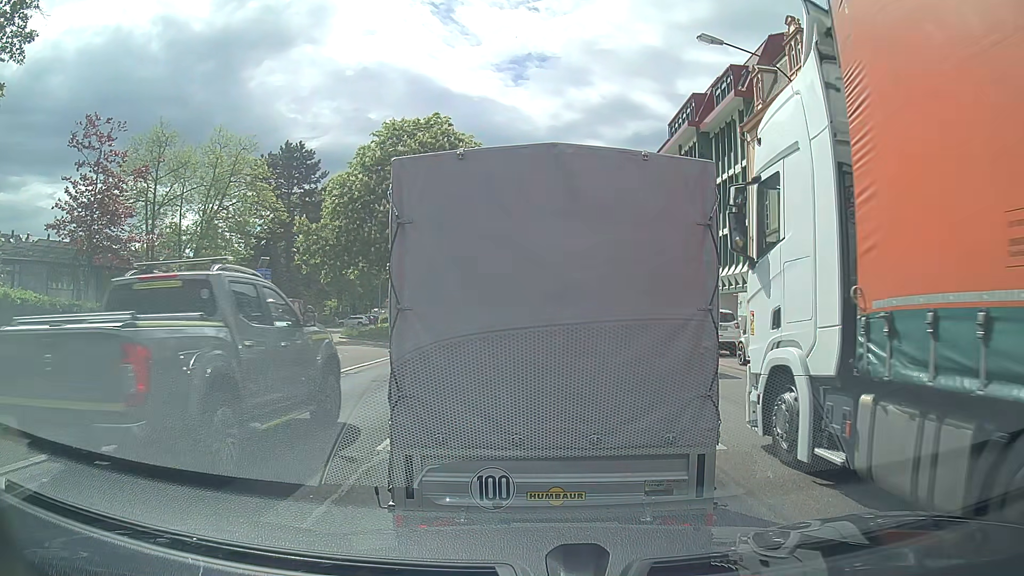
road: primary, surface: asphalt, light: Day
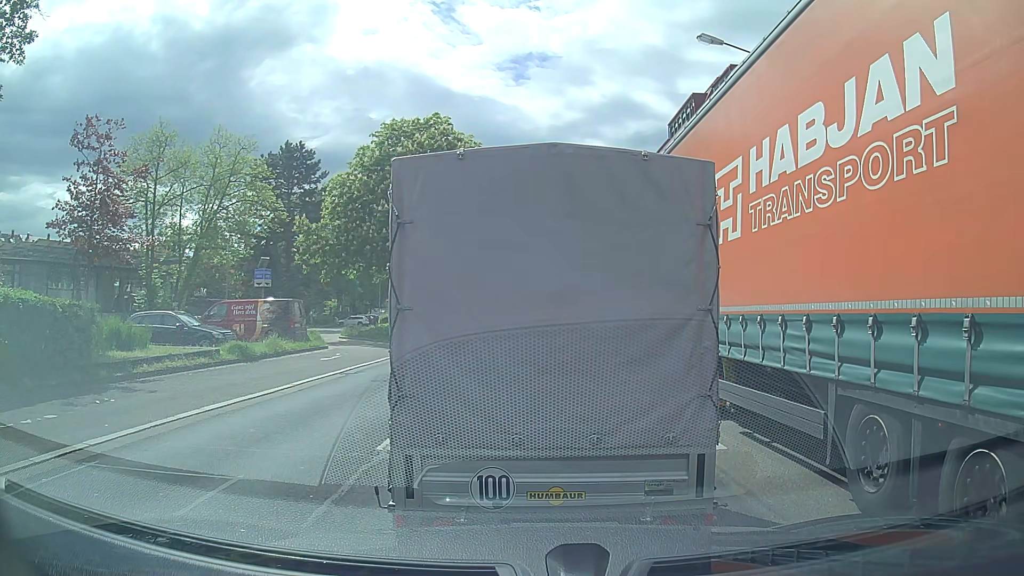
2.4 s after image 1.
(0.0, 0.0) m; 0°
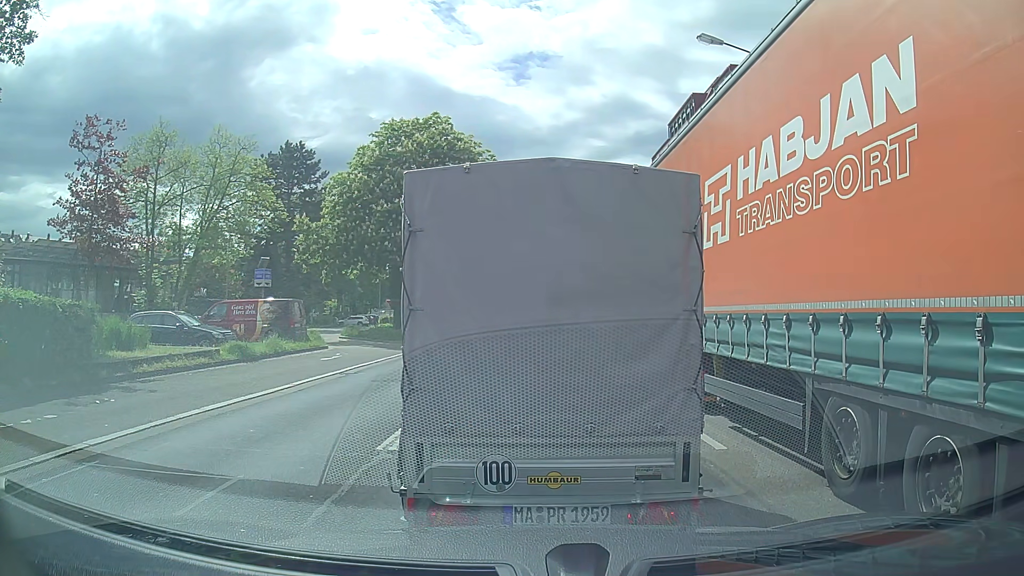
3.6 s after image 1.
(0.0, 0.0) m; 0°
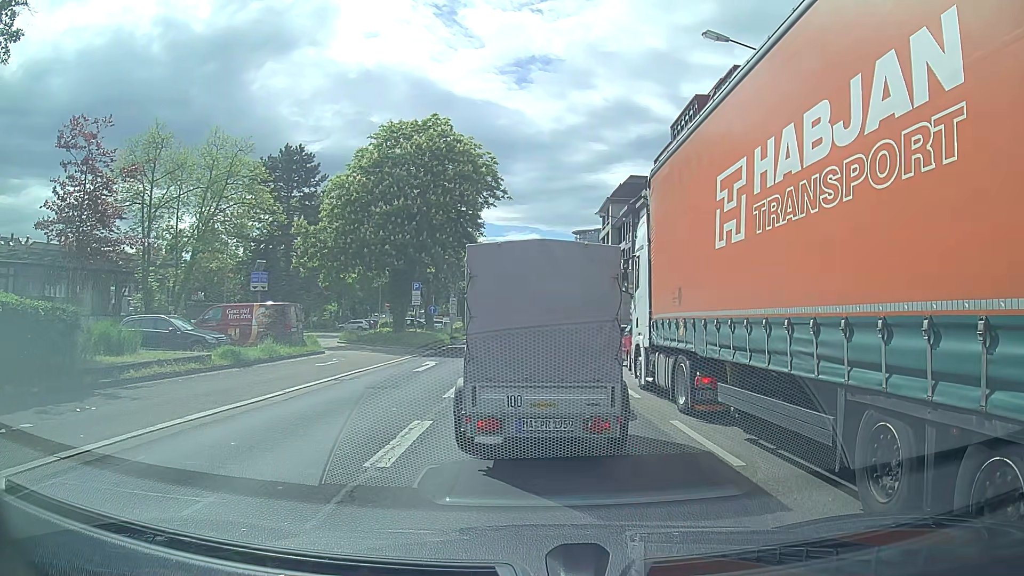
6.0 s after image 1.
(0.0, +0.7) m; 0°
